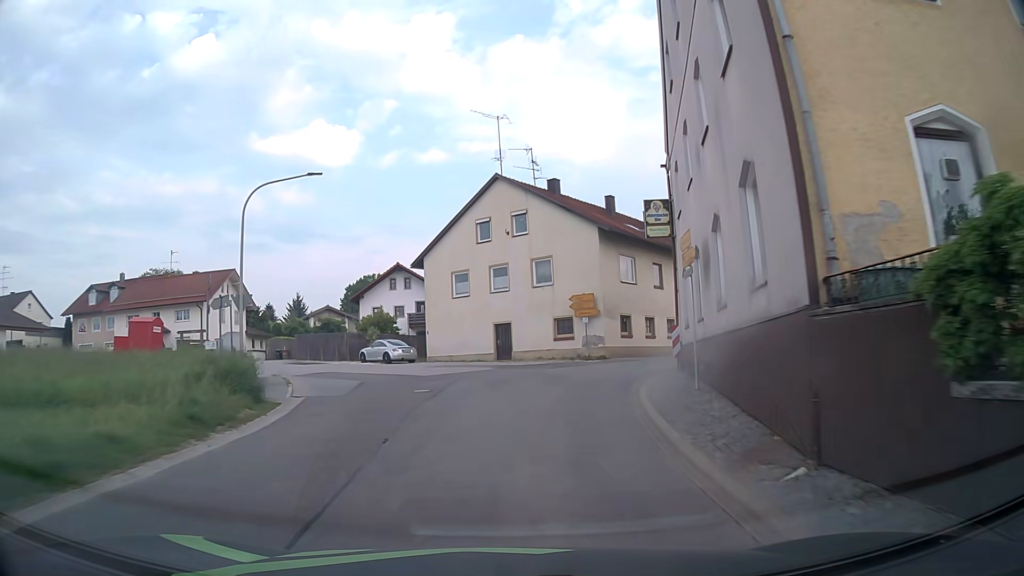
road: tertiary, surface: asphalt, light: Day
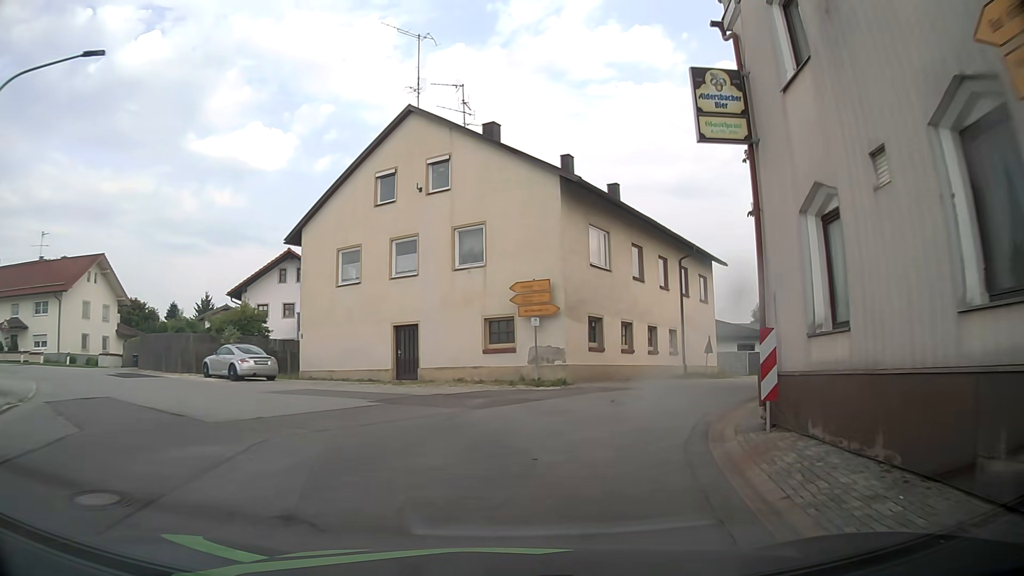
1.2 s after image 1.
(+0.5, +12.1) m; +6°
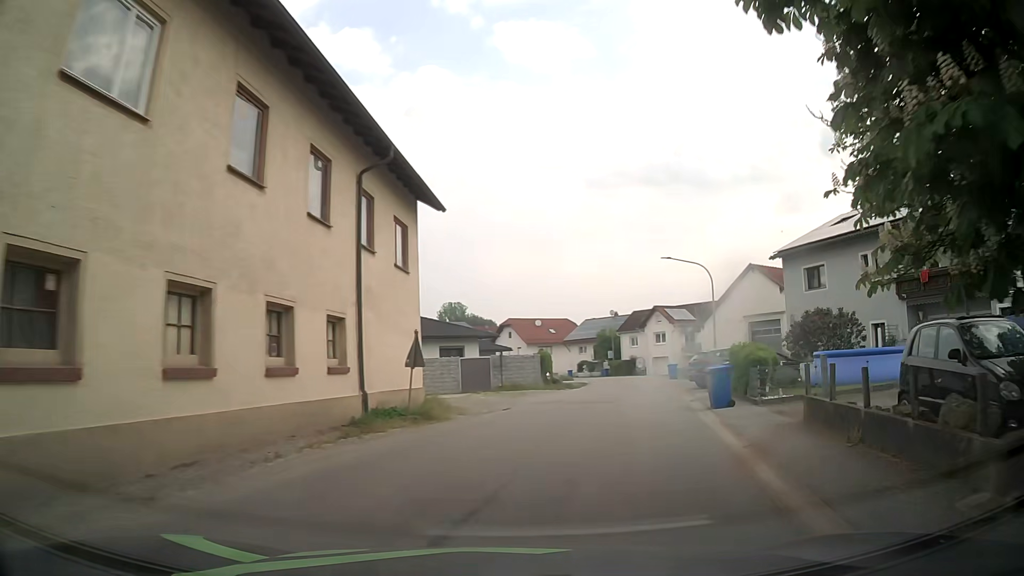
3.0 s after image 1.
(+3.5, +16.5) m; +27°
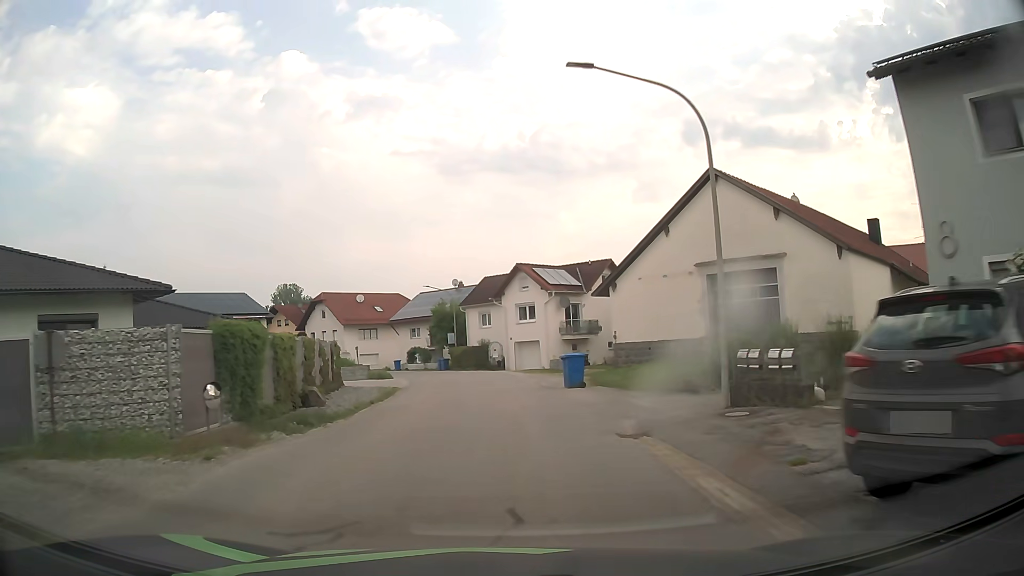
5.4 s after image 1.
(+4.3, +25.7) m; +13°
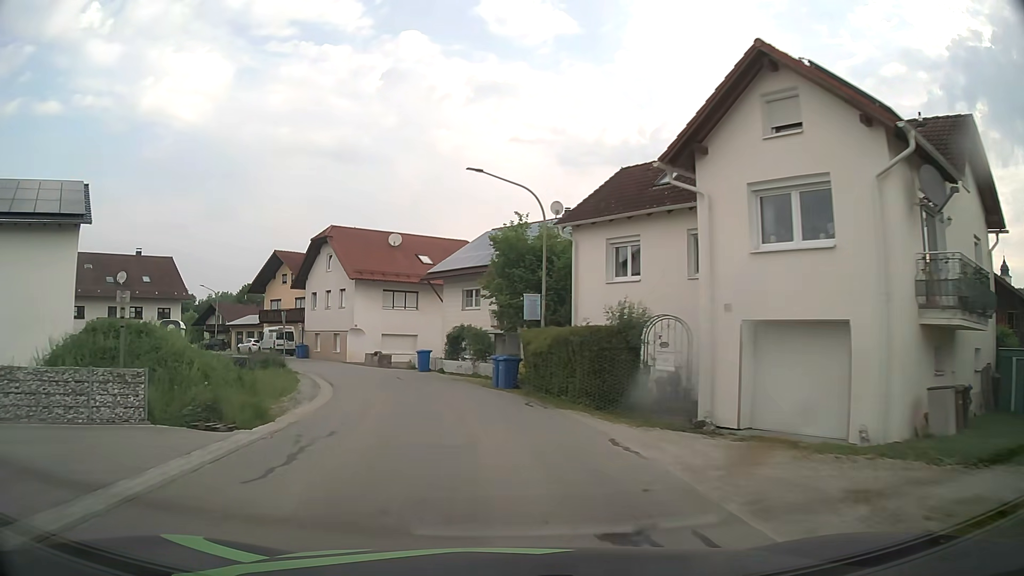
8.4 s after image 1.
(-1.9, +35.7) m; -10°
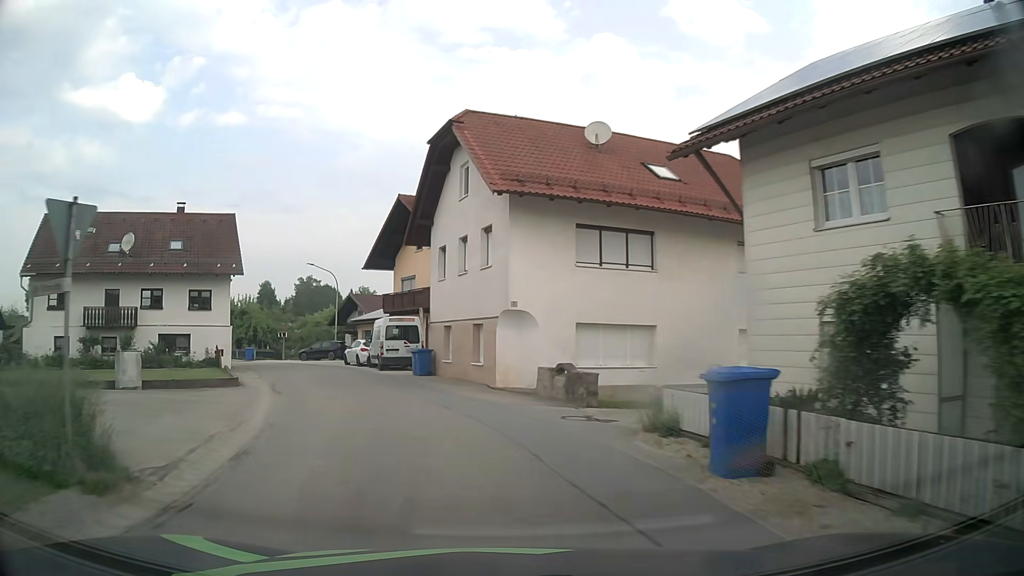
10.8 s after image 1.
(-3.6, +25.8) m; -18°
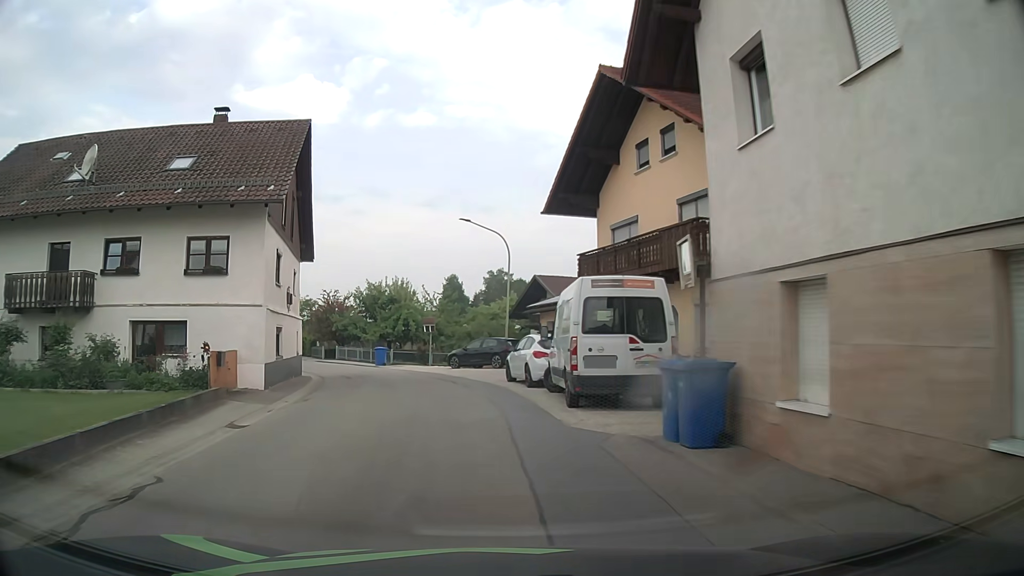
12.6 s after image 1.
(-2.7, +18.3) m; -17°
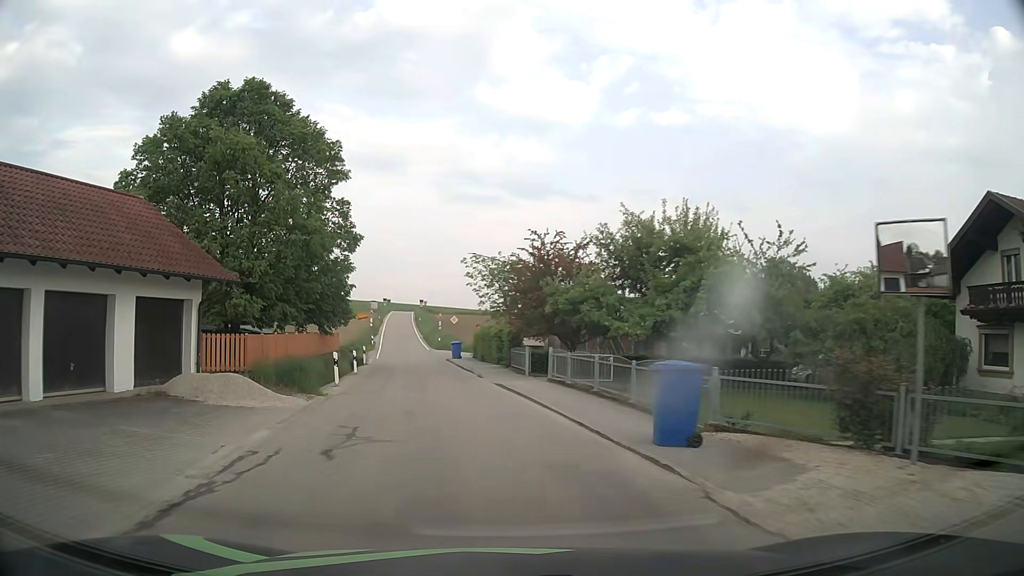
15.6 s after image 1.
(-5.5, +30.0) m; -22°
